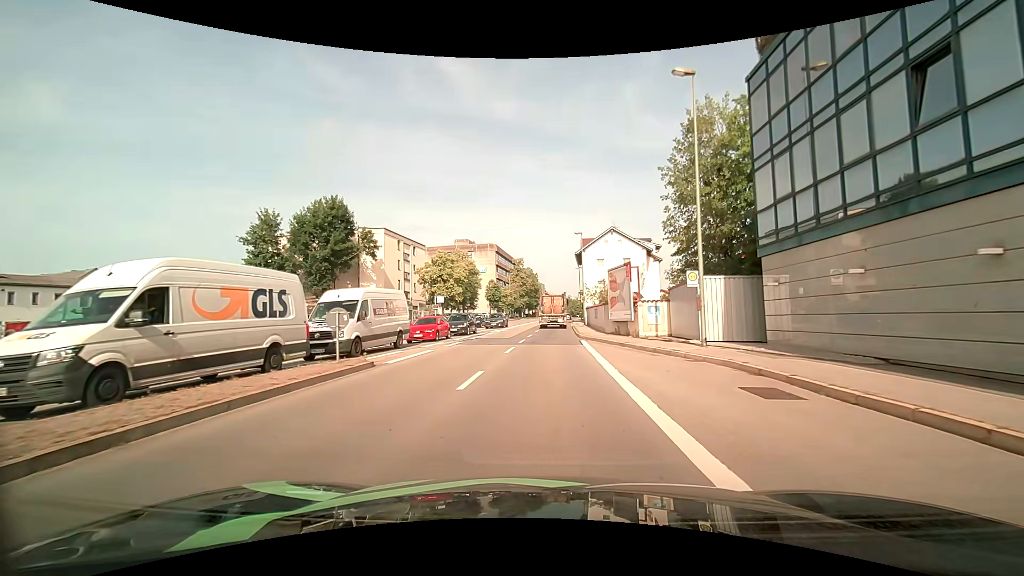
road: primary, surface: asphalt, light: Day
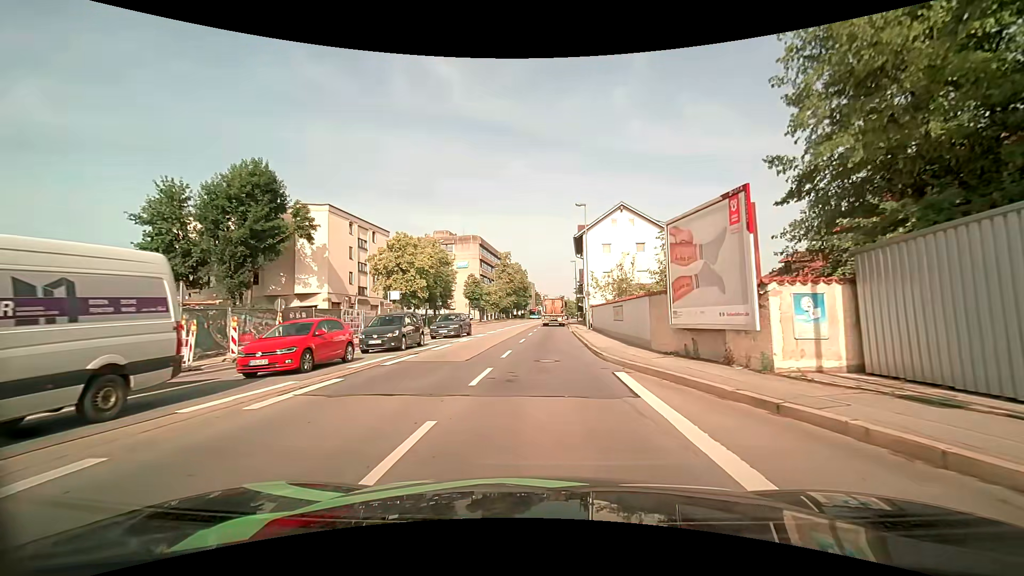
(+0.1, +14.6) m; +1°
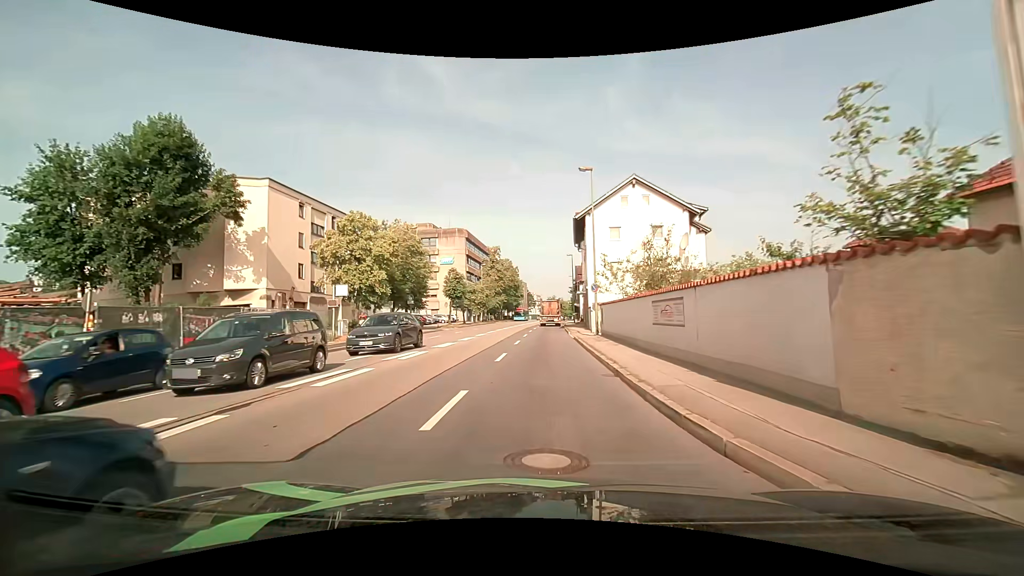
(0.0, +10.0) m; +1°
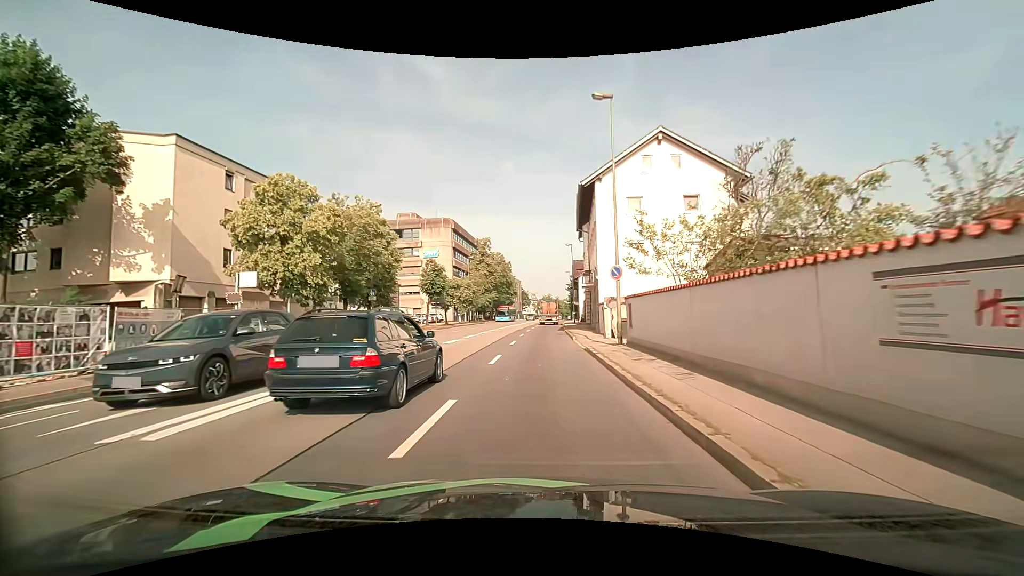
(+0.1, +10.0) m; +1°
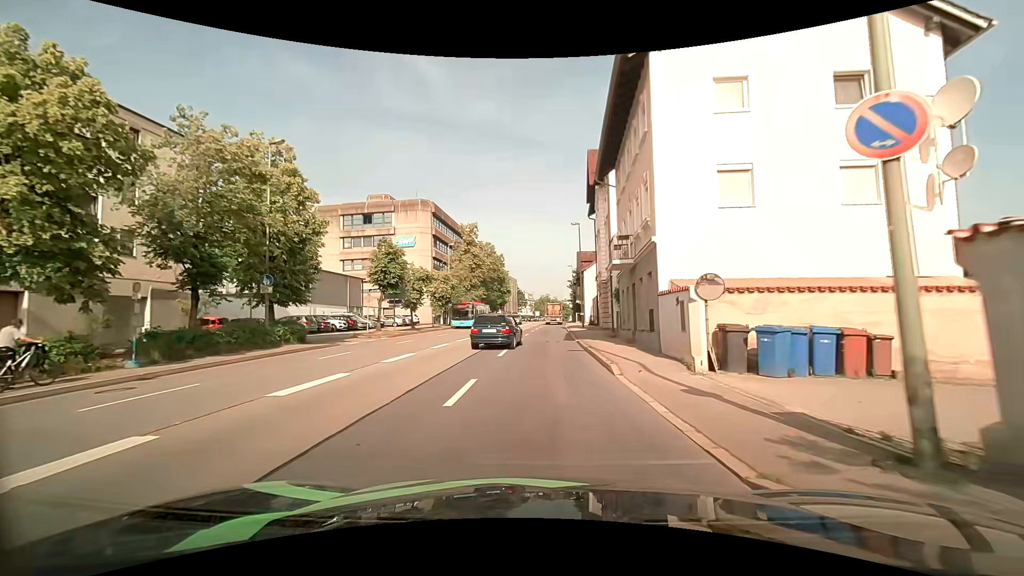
(+0.1, +15.3) m; 0°
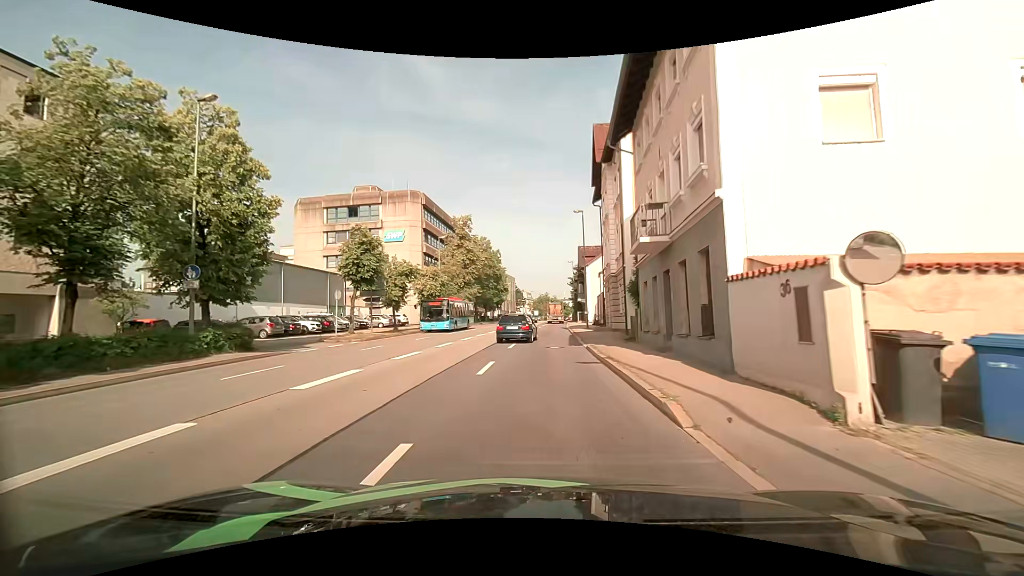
(0.0, +5.3) m; 0°
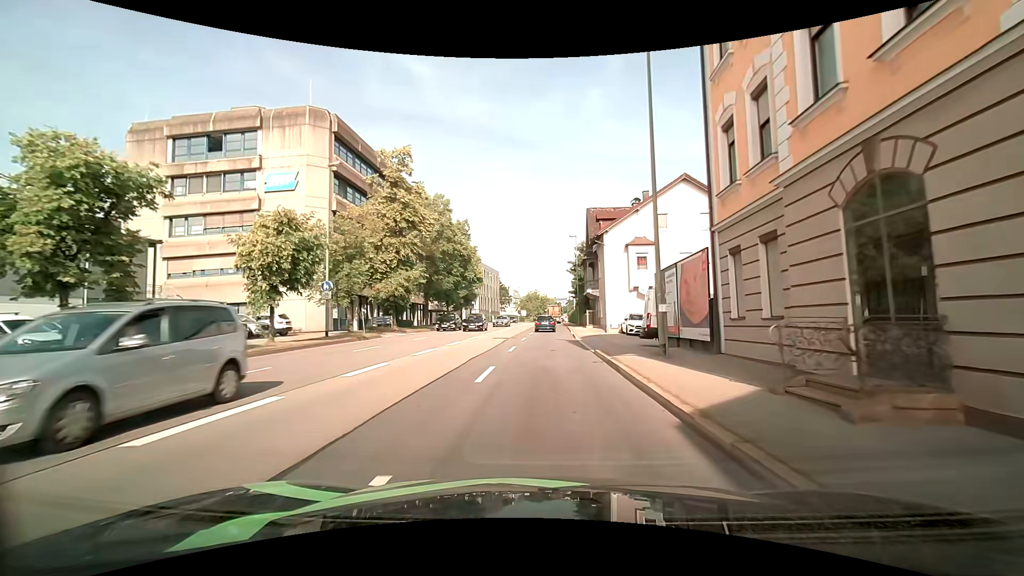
(+0.5, +28.0) m; +2°
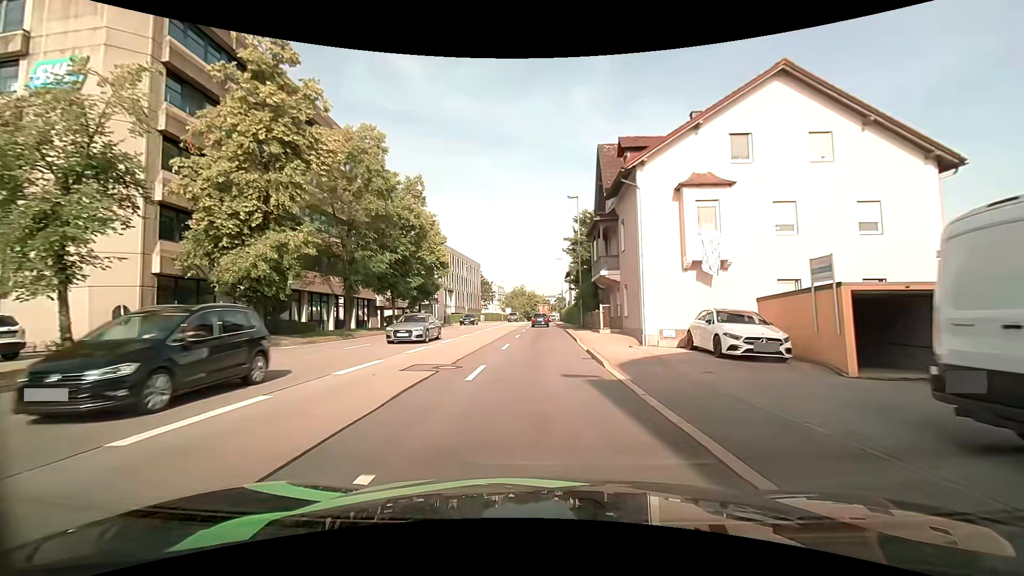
(+0.2, +18.1) m; +1°
(0, +10) (0, +20) (0, +30) (+1, +40) (+1, +50) (+1, +60) (+1, +70) (+1, +80) (+1, +90) (+2, +100) m
